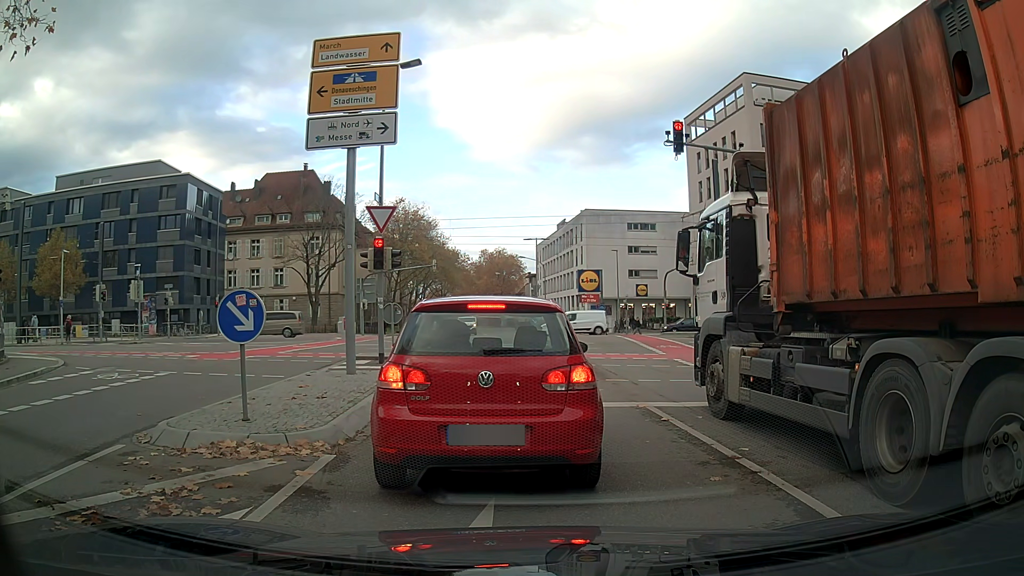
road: tertiary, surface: asphalt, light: Day
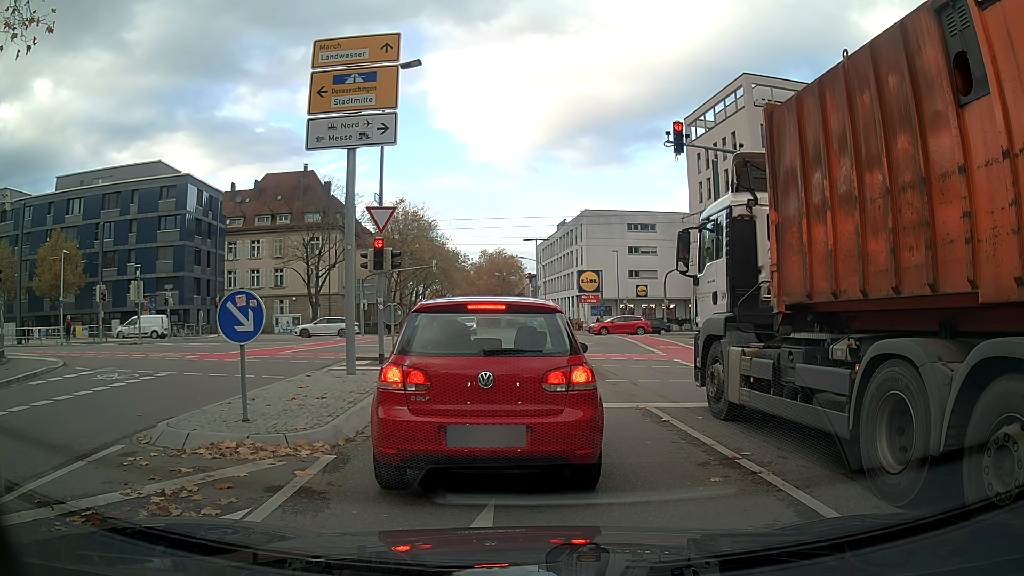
(0.0, 0.0) m; 0°
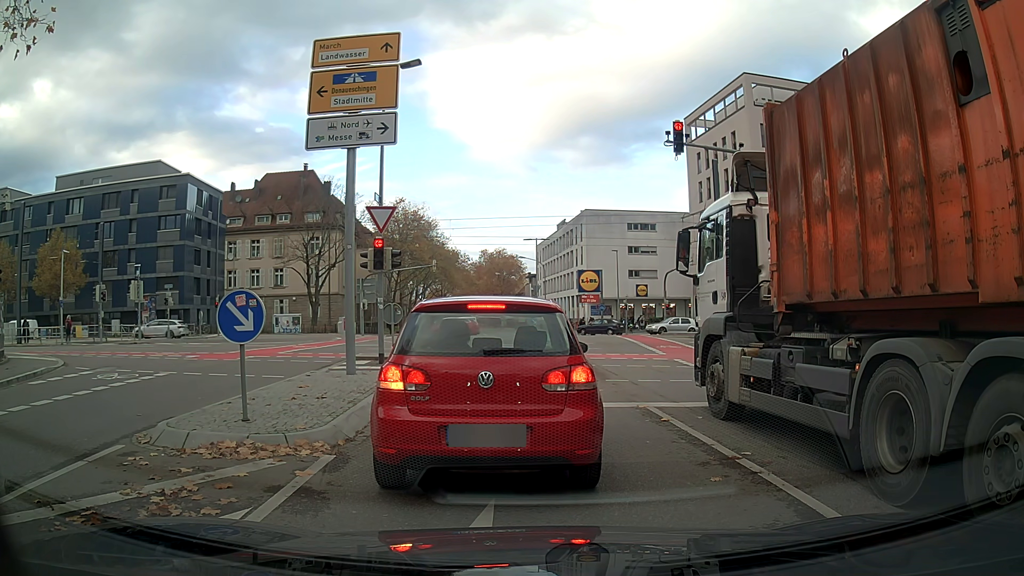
(0.0, 0.0) m; 0°
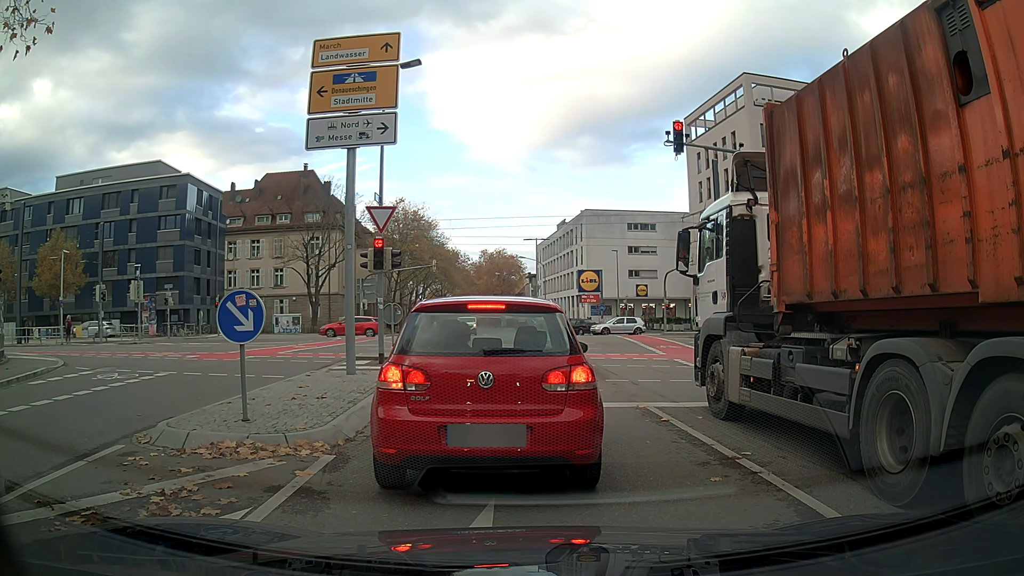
(0.0, 0.0) m; 0°
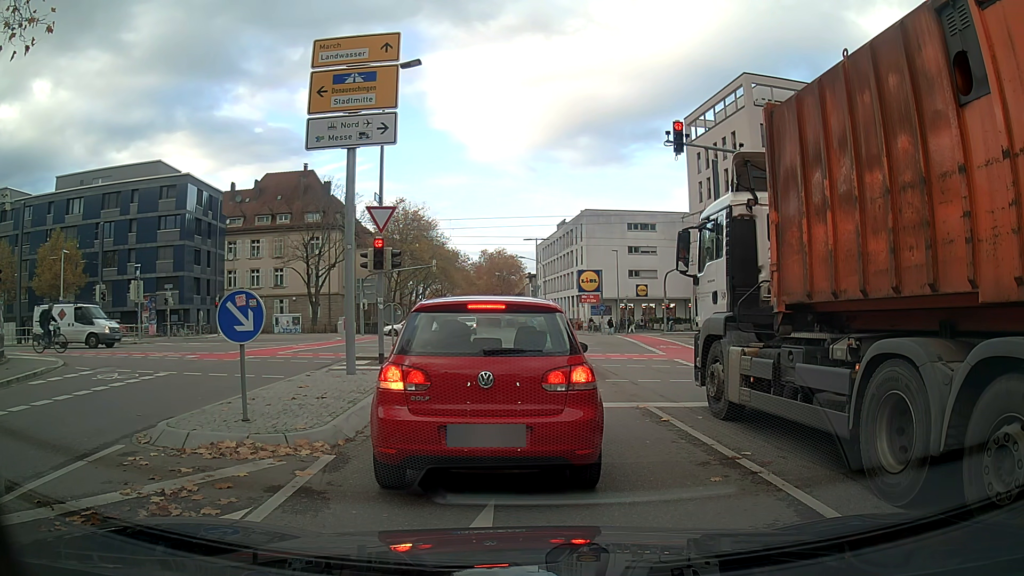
(0.0, 0.0) m; 0°
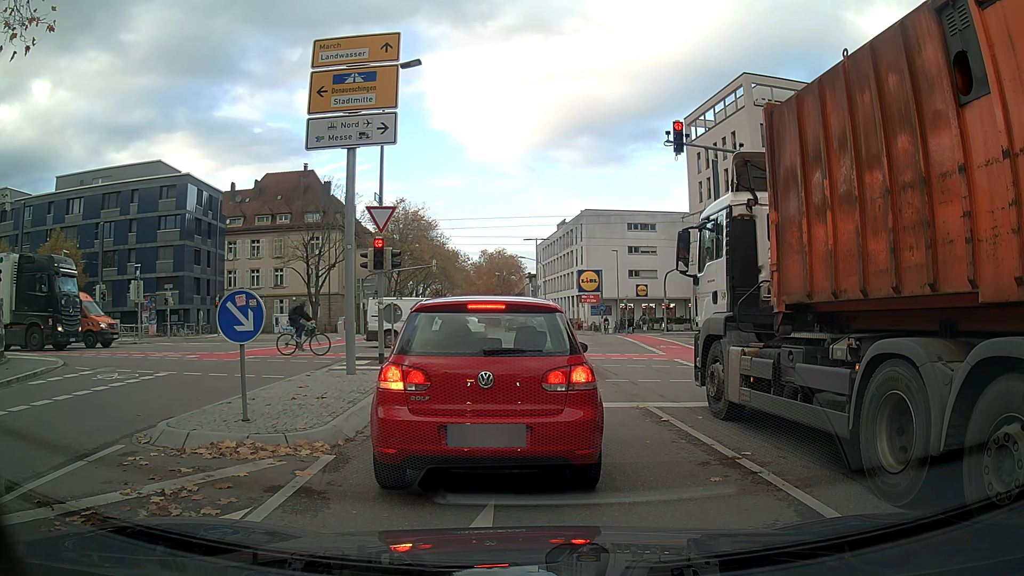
(0.0, 0.0) m; 0°
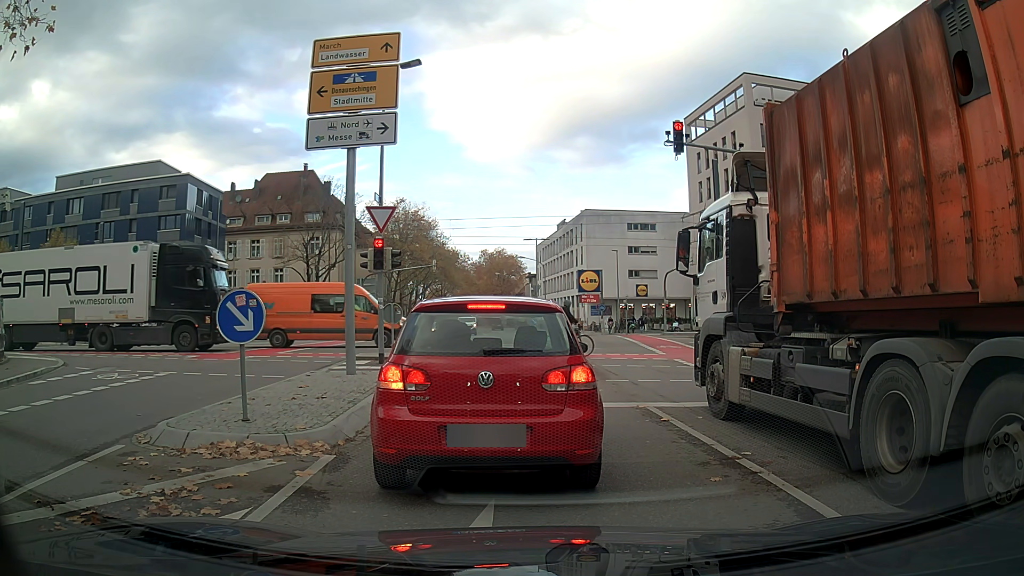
(0.0, 0.0) m; 0°
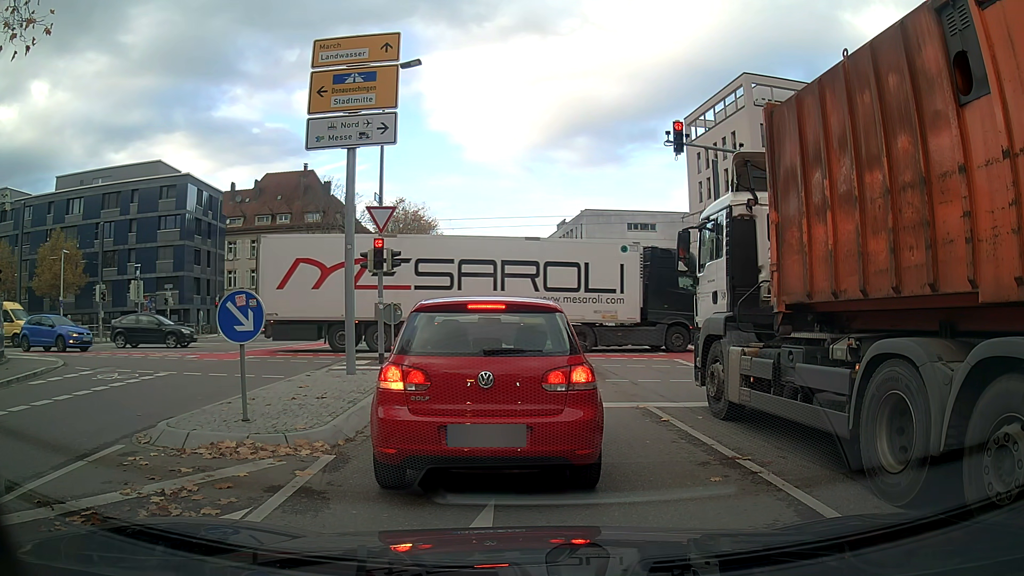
(0.0, 0.0) m; 0°
(-1, +10) (-2, +20) (-5, +29) (-10, +38) (-18, +43) (-28, +45) (-38, +44) (-48, +42) (-58, +41) (-68, +39) m
